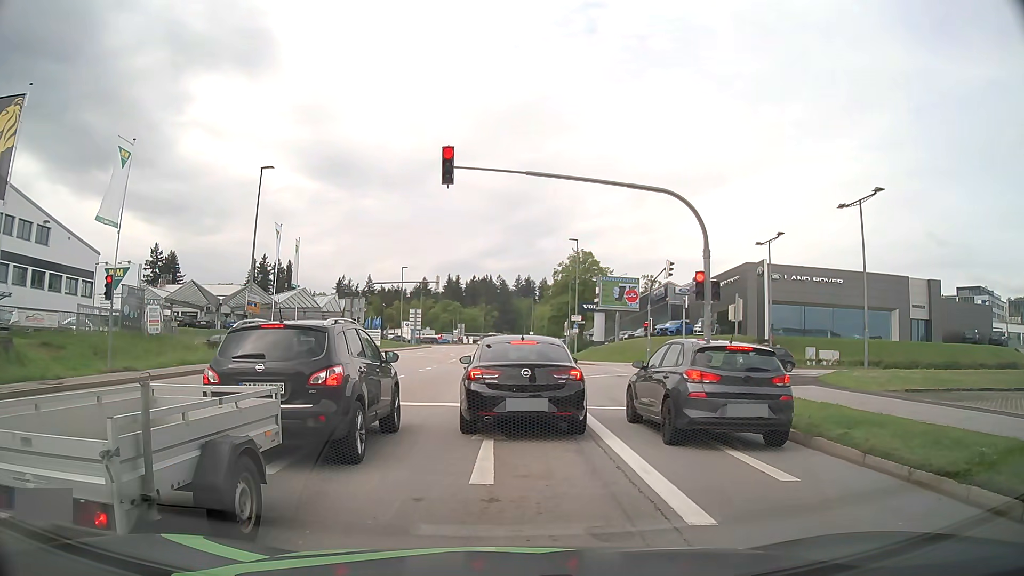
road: tertiary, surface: asphalt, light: Day
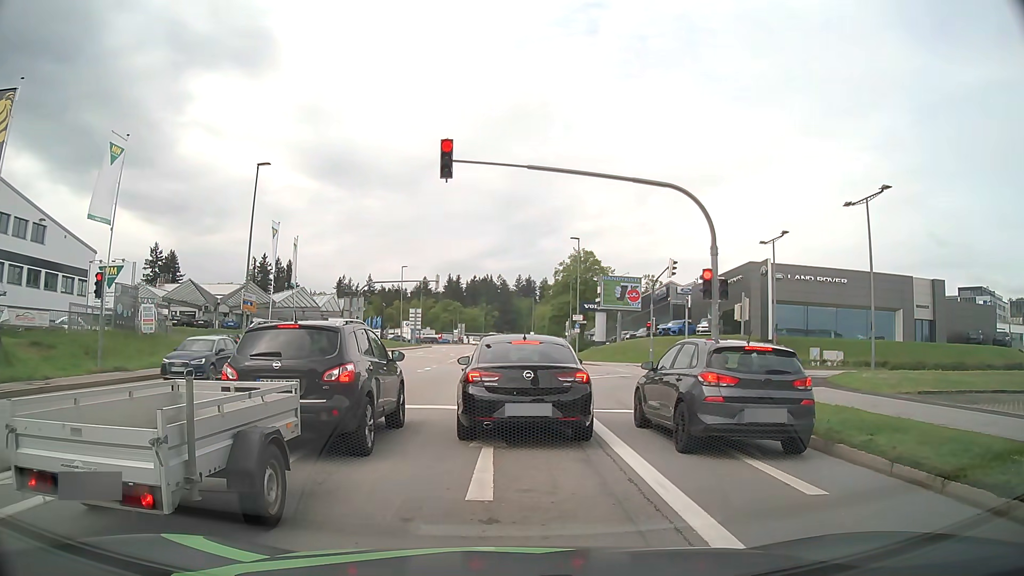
(0.0, +0.7) m; 0°
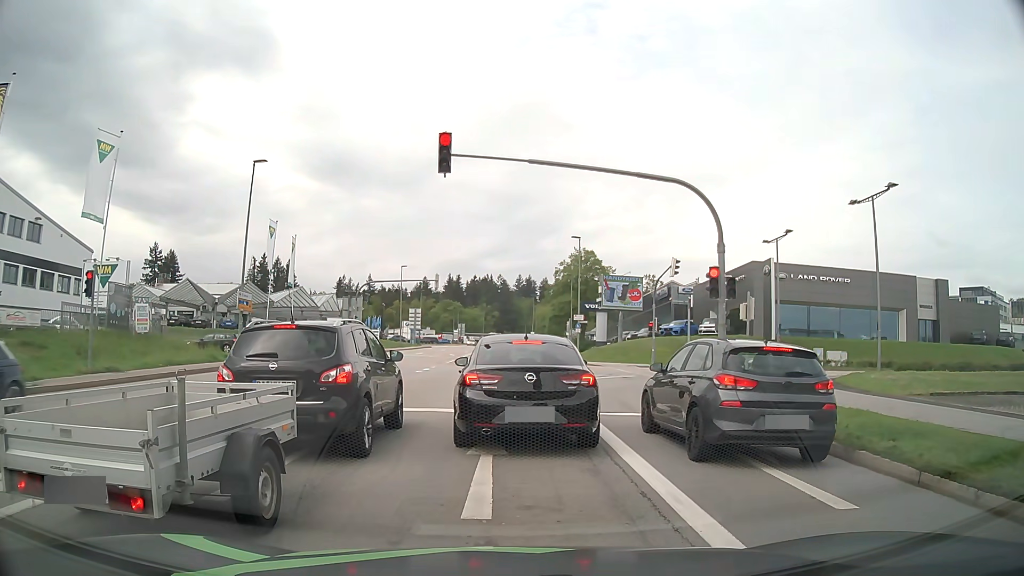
(0.0, +0.6) m; 0°
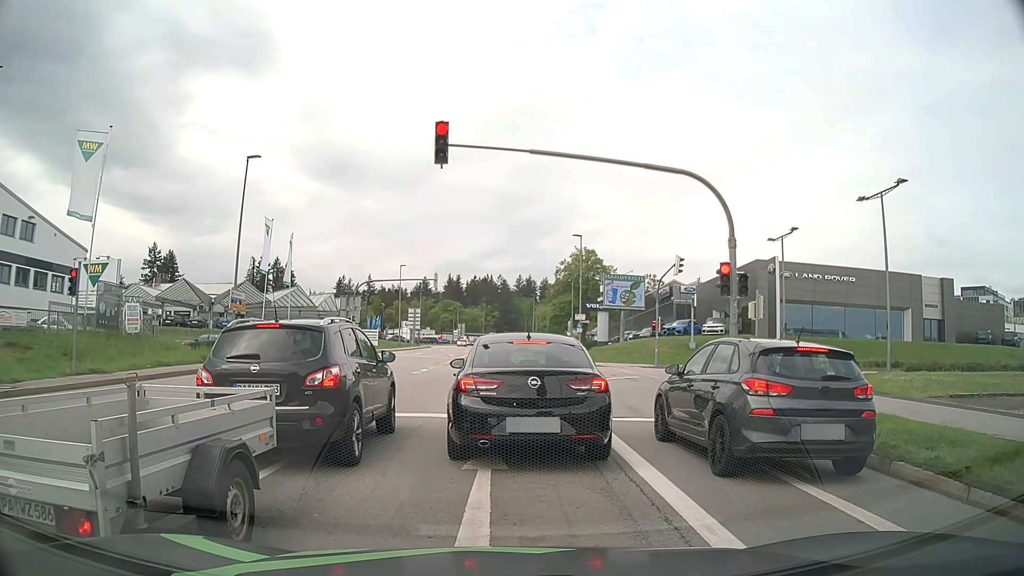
(0.0, +0.9) m; 0°
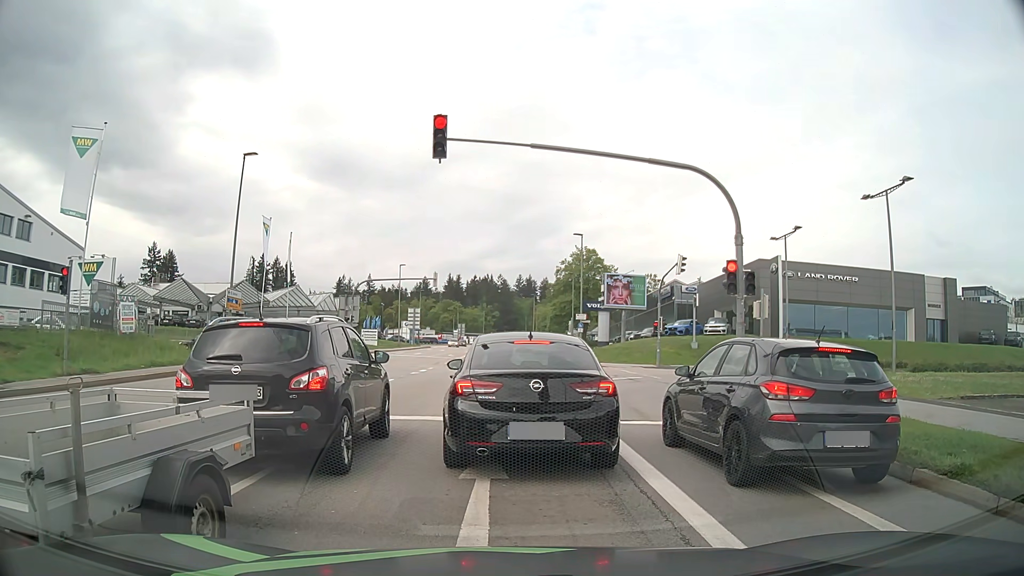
(0.0, +0.5) m; 0°
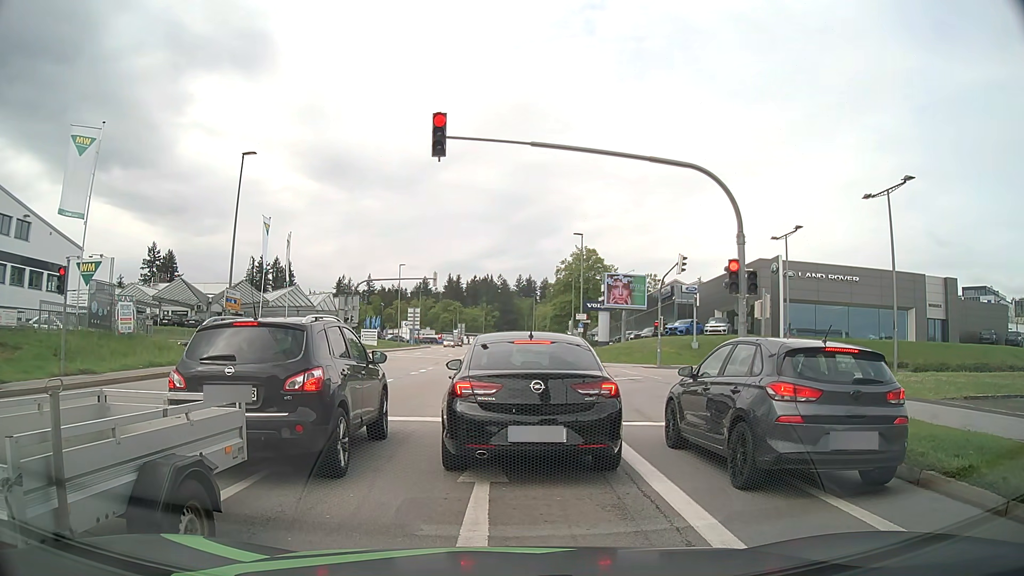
(0.0, +0.2) m; 0°
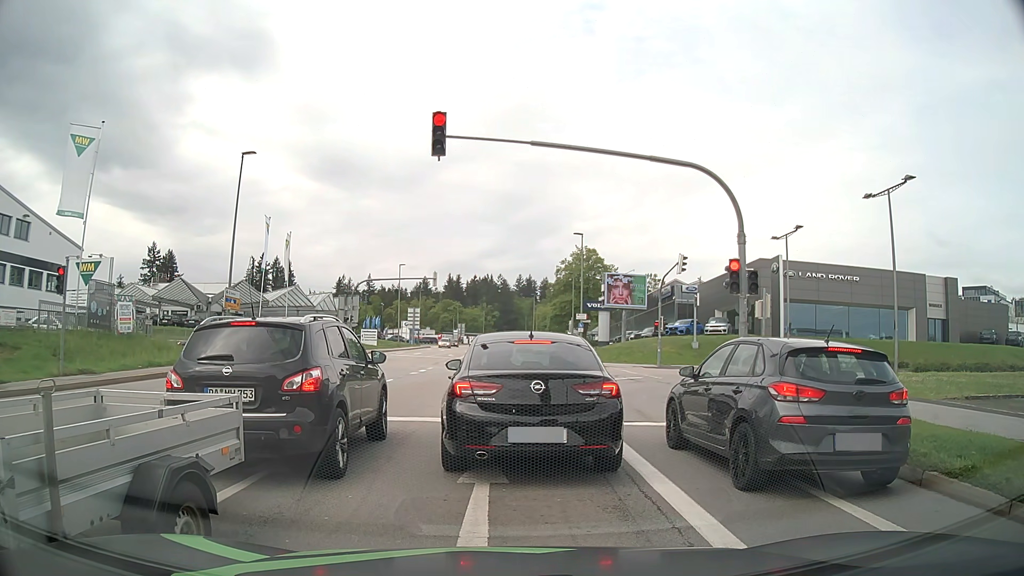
(0.0, +0.1) m; 0°
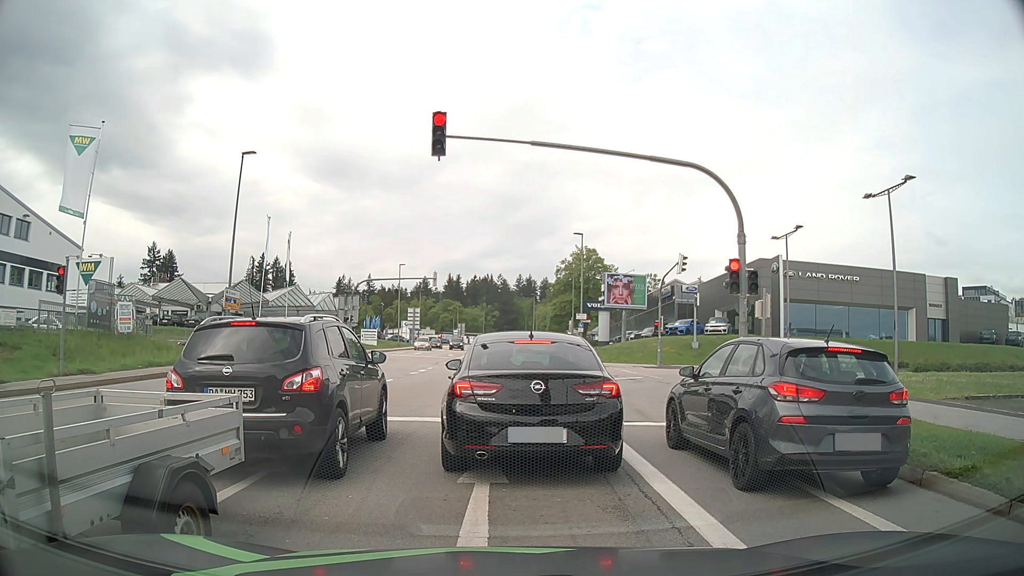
(0.0, +0.1) m; 0°
